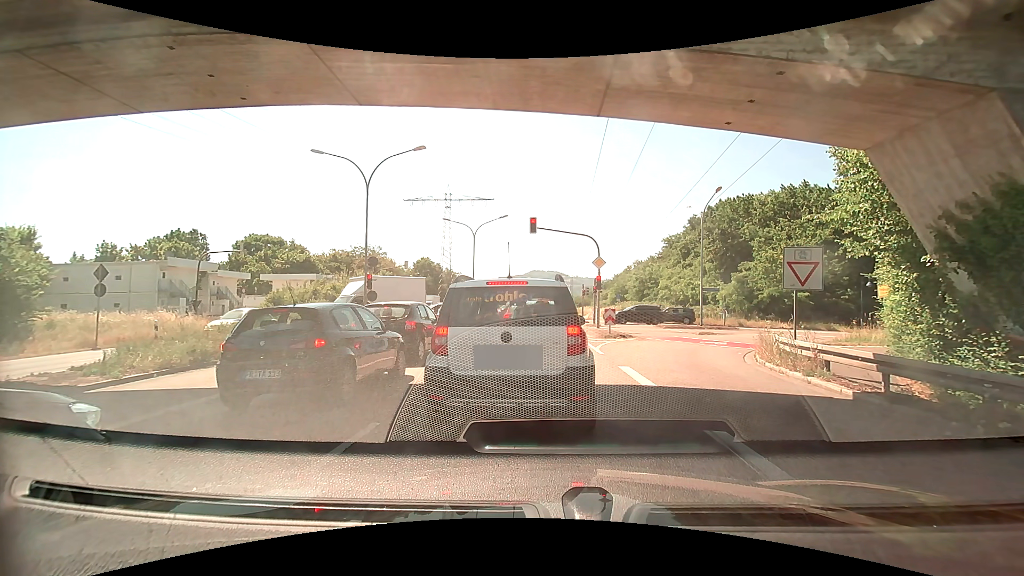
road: trunk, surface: asphalt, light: Day
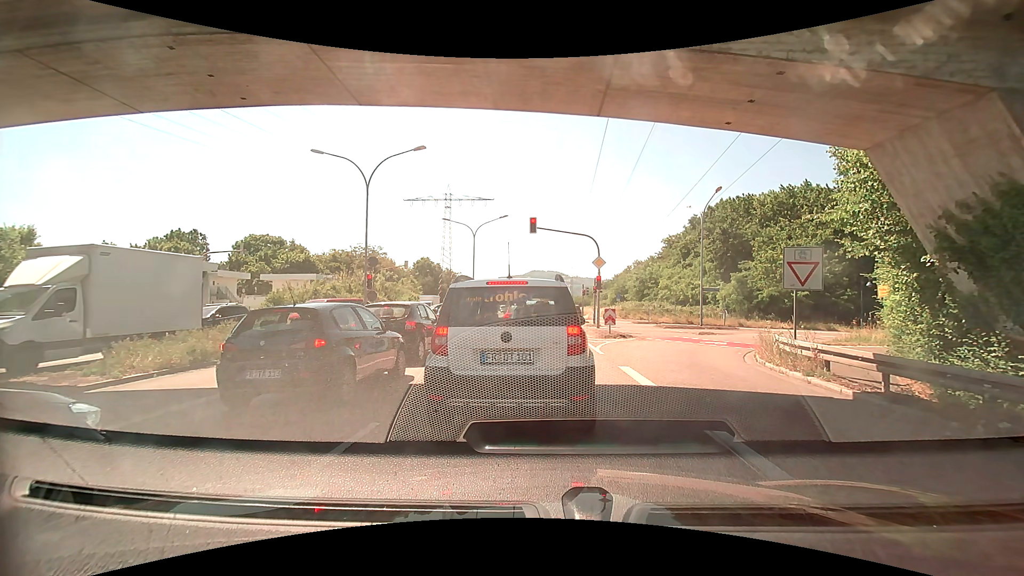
(0.0, 0.0) m; 0°
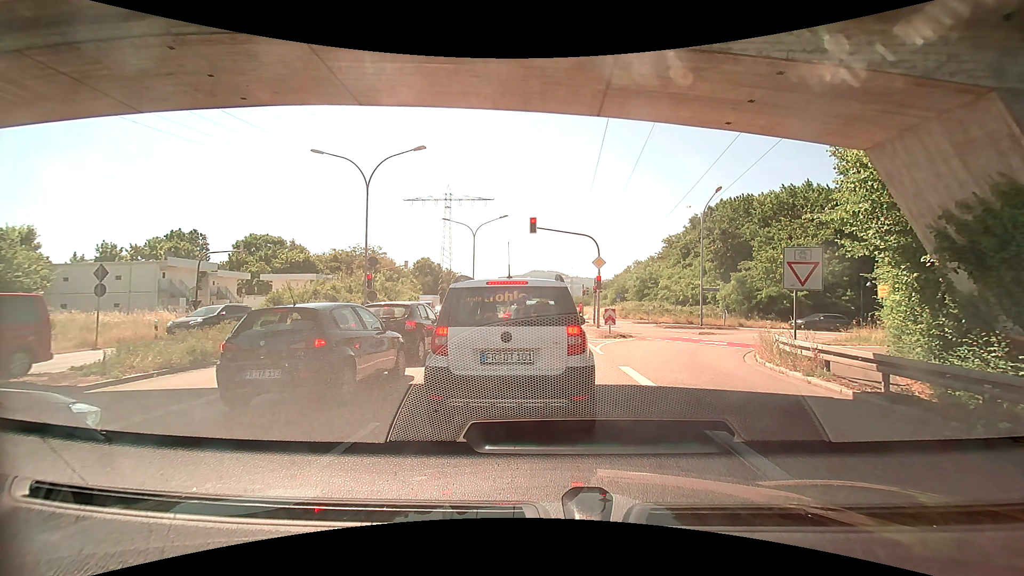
(0.0, 0.0) m; 0°
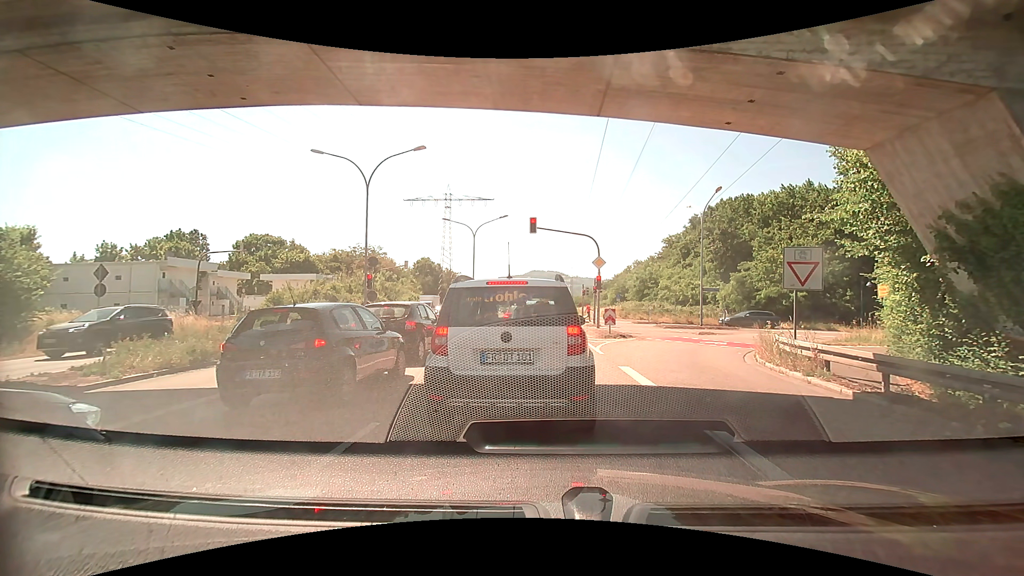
(0.0, 0.0) m; 0°
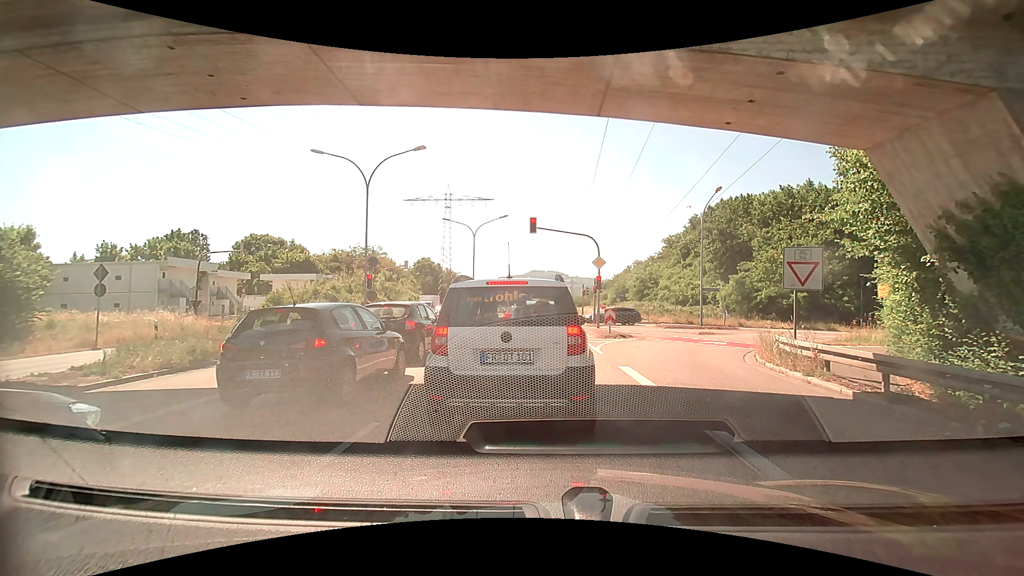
(0.0, 0.0) m; 0°
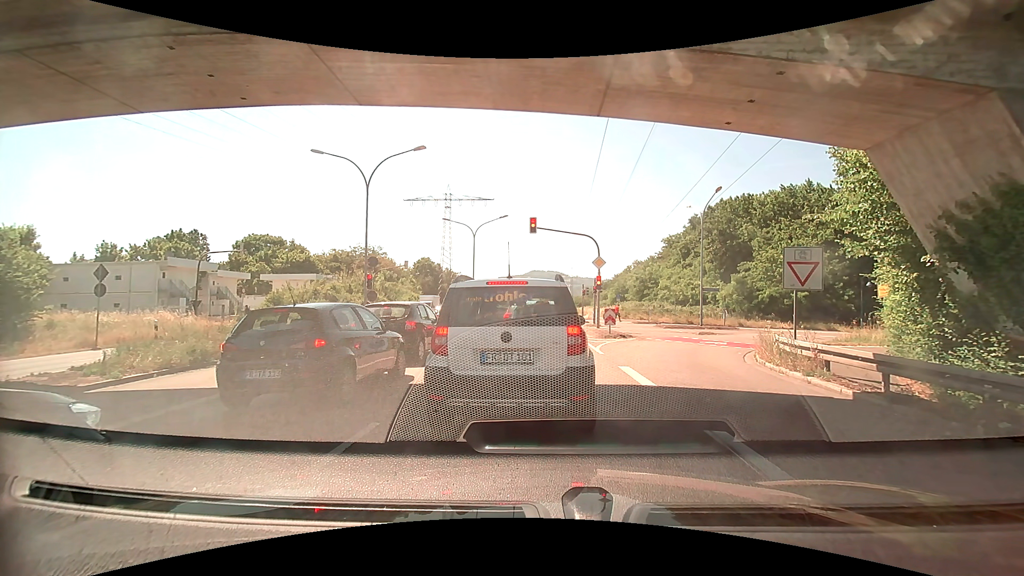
(0.0, 0.0) m; 0°
(0, +10) (0, +20) (0, +30) (-1, +40) (-1, +50) (-1, +60) (-1, +70) (-1, +80) (-1, +90) (-1, +100) m
